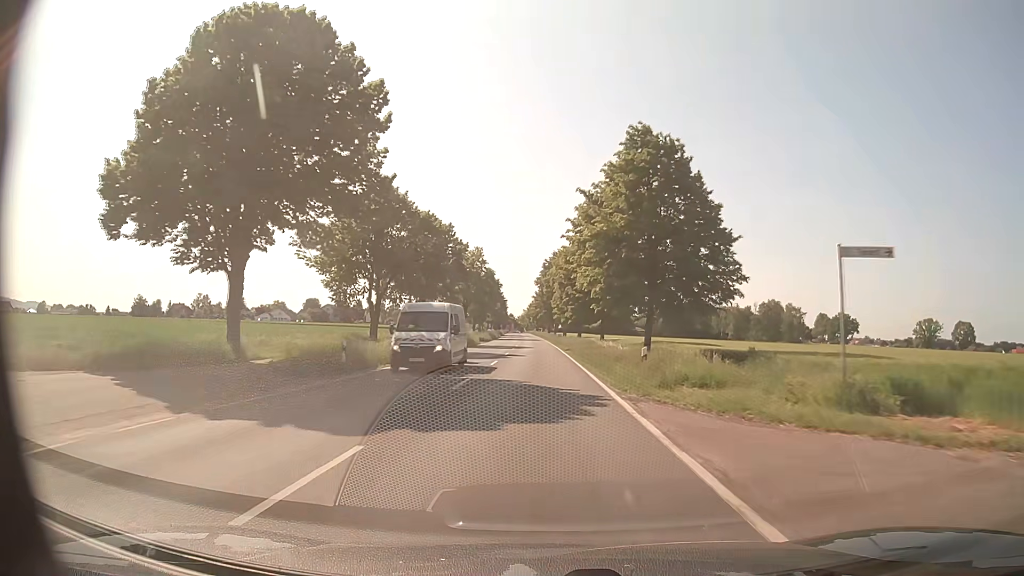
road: secondary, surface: asphalt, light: Day
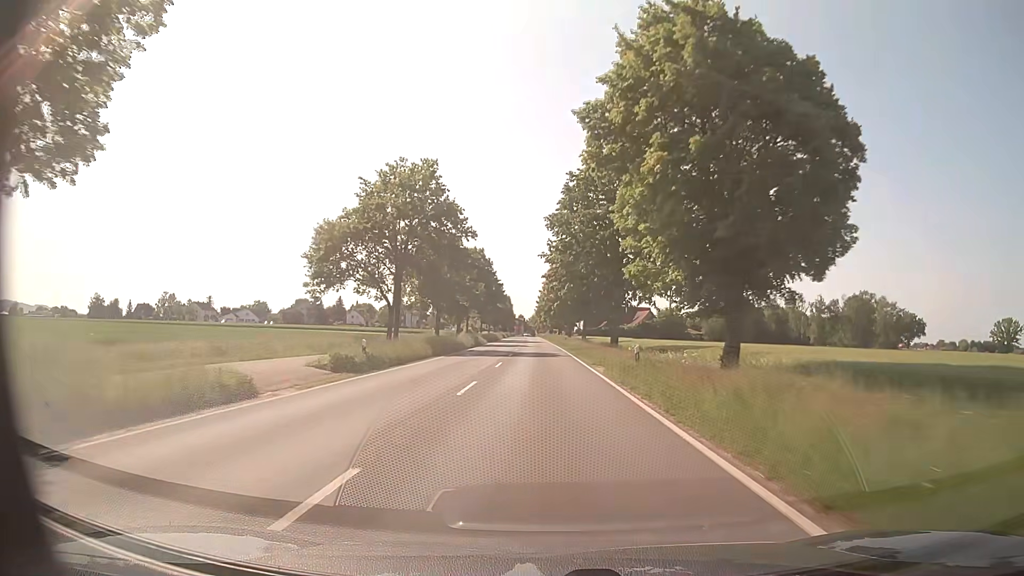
(-1.1, +61.6) m; -1°
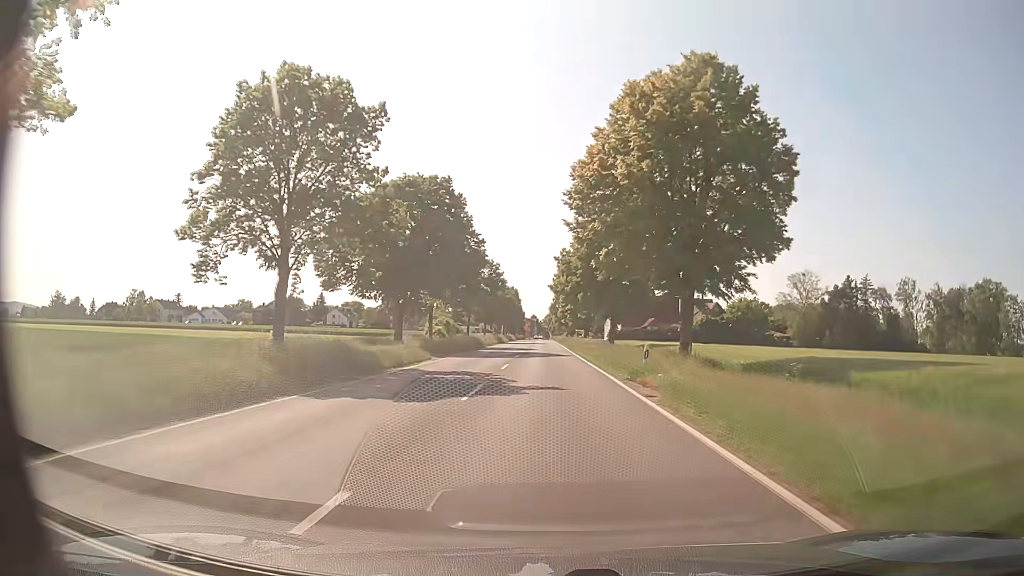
(-0.8, +49.3) m; -2°
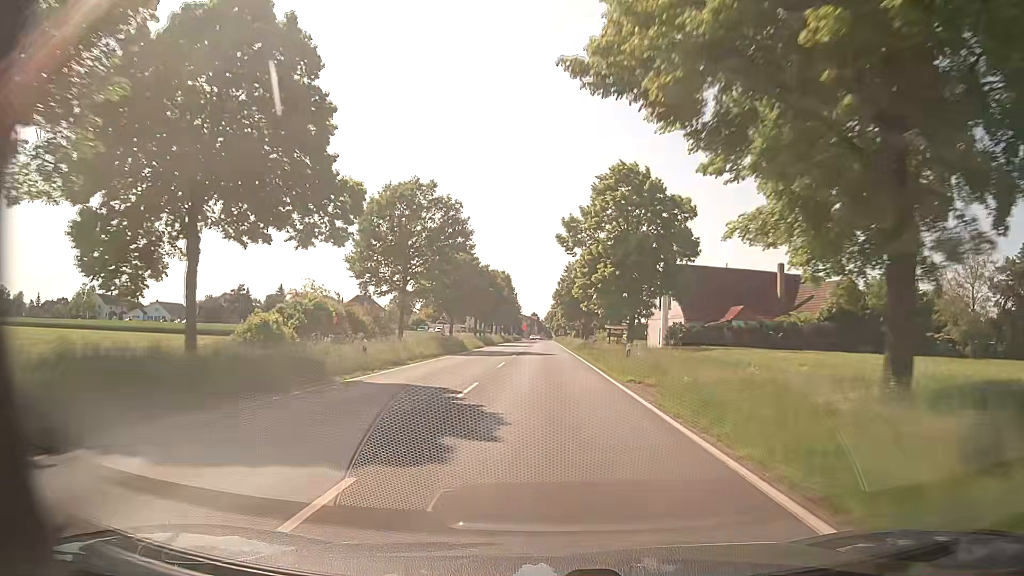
(0.0, +47.6) m; 0°
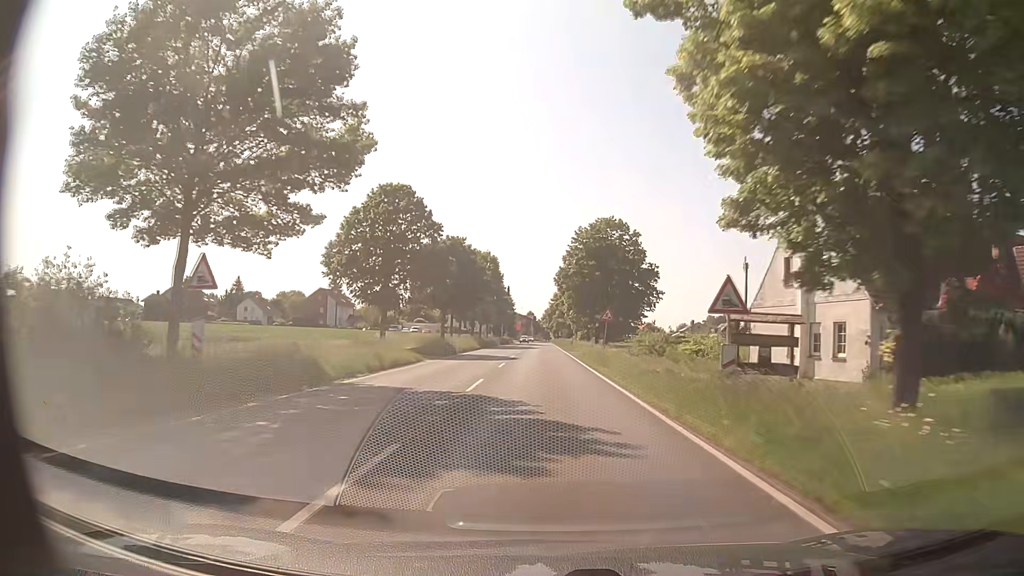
(-0.2, +34.4) m; 0°
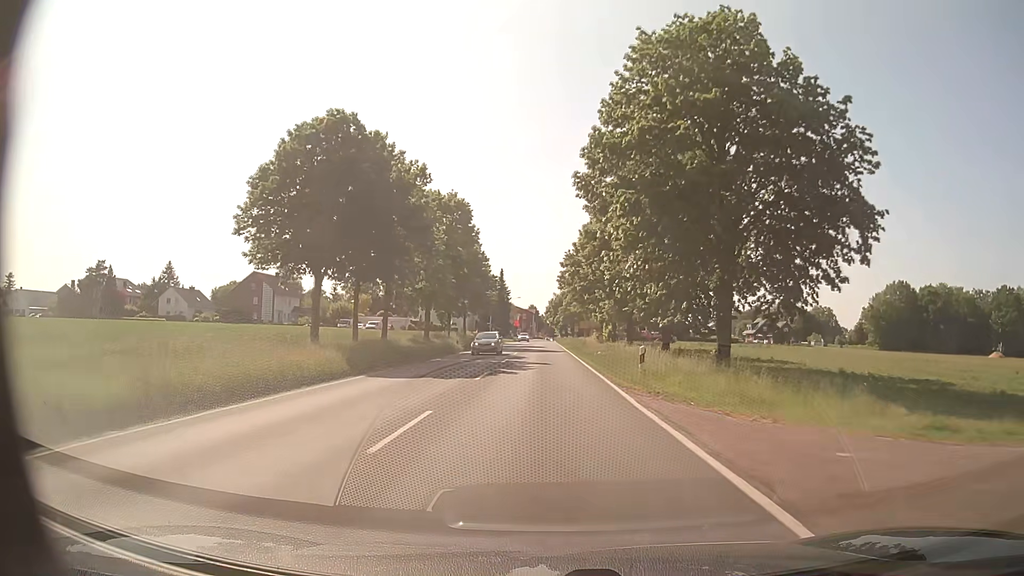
(0.0, +44.7) m; 0°
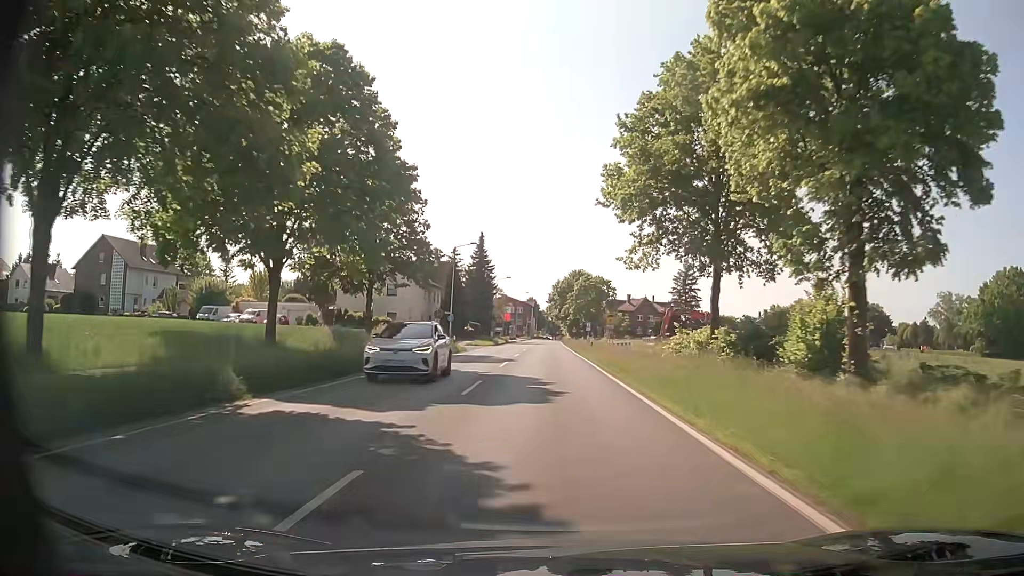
(-0.2, +53.2) m; 0°
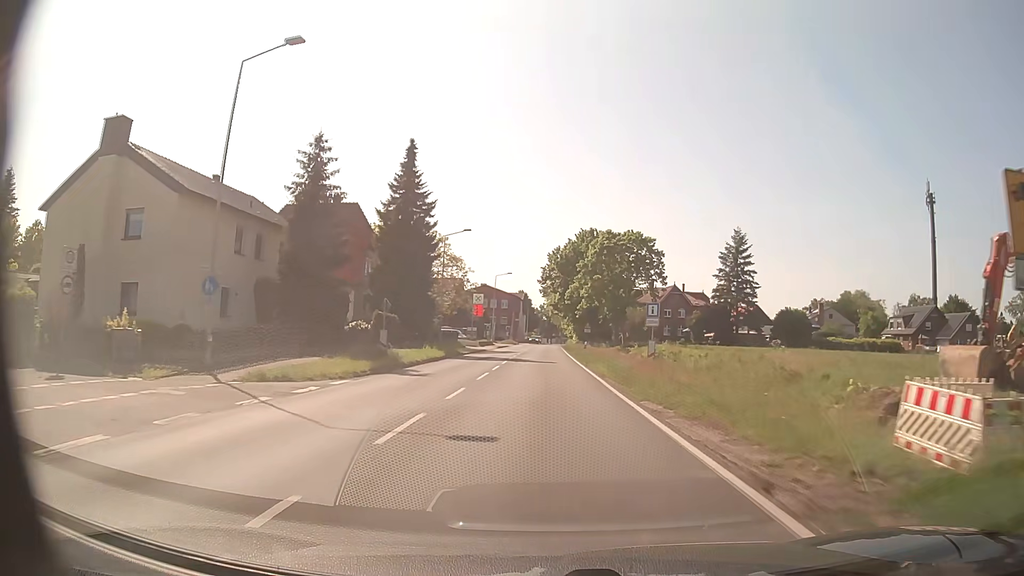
(+0.2, +49.2) m; 0°
(0, +10) (0, +20) (0, +30) (0, +40) (0, +50) (0, +60) (0, +70) (0, +80) (0, +90) (0, +100) m
